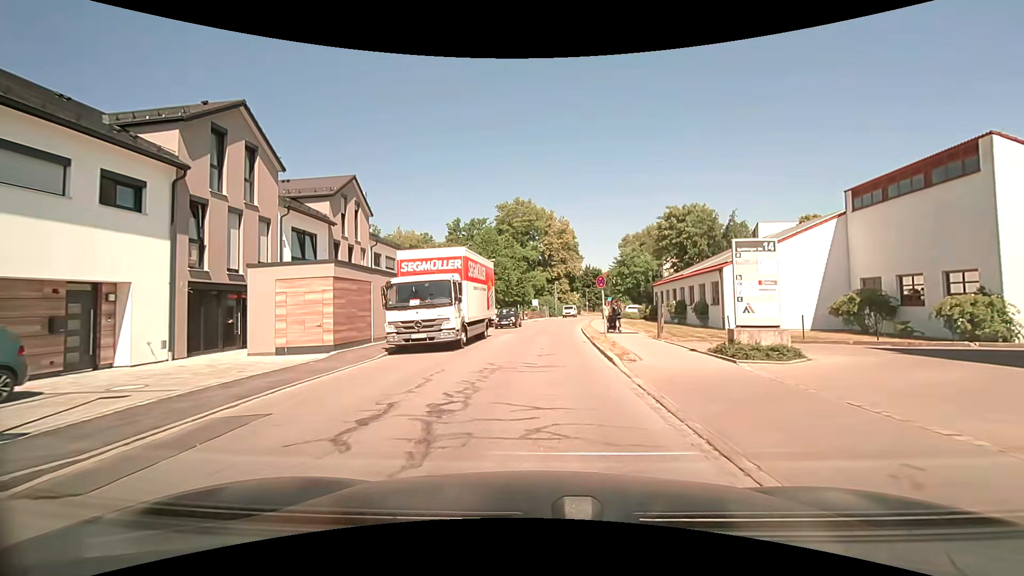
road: residential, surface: asphalt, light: Day
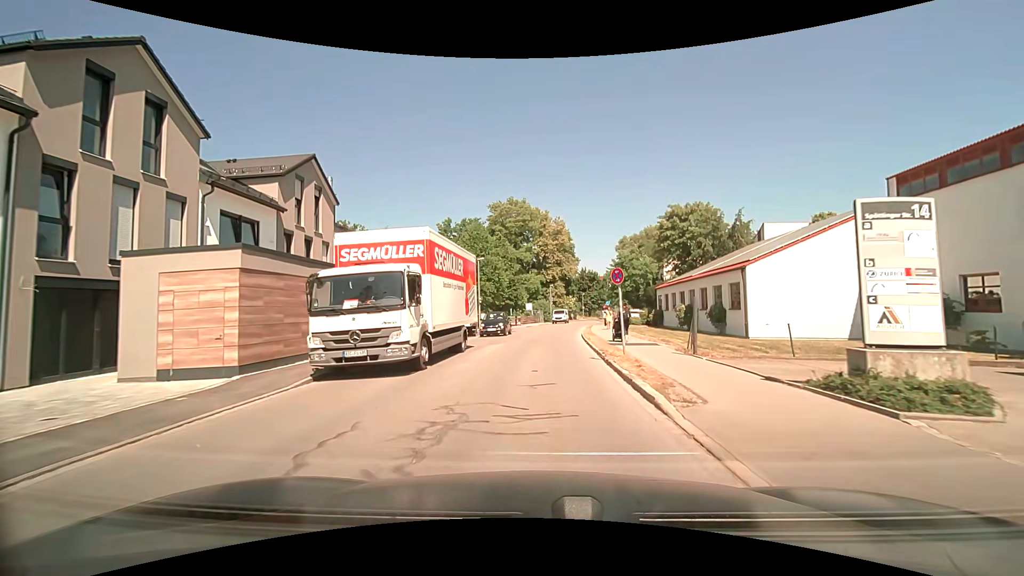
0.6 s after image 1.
(0.0, +4.9) m; +1°
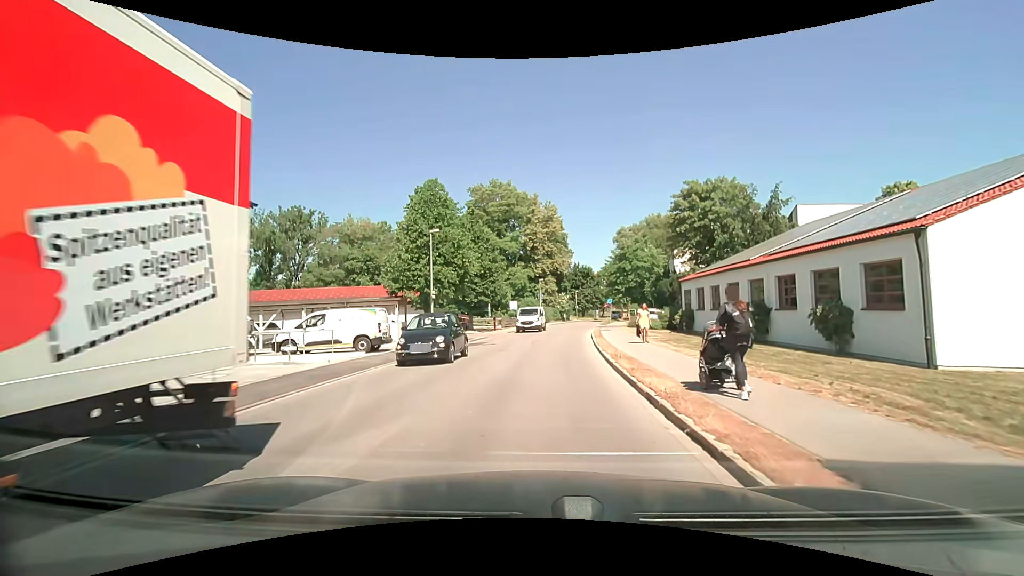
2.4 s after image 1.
(+0.1, +14.7) m; +1°
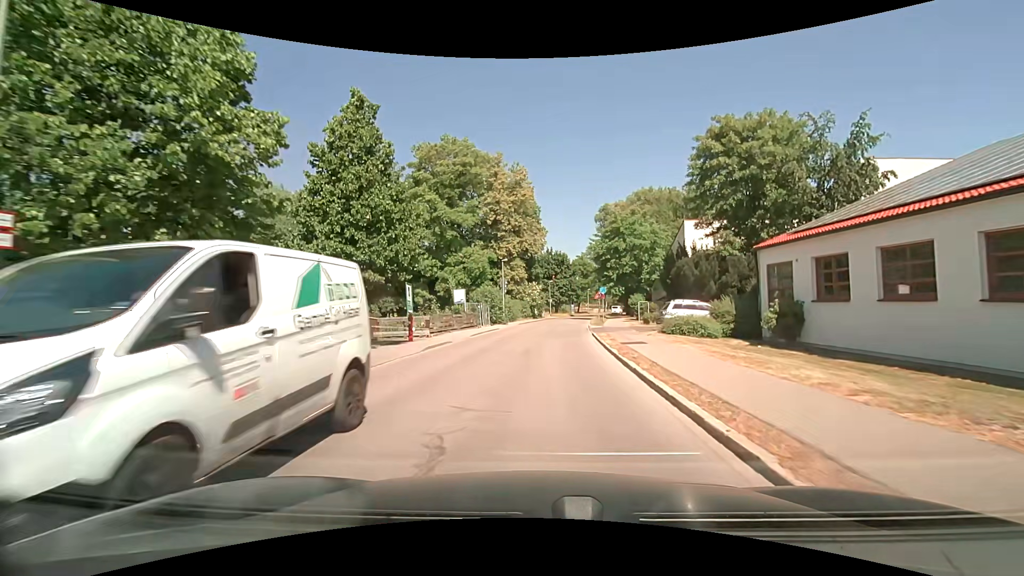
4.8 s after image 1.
(+0.4, +21.0) m; +4°
